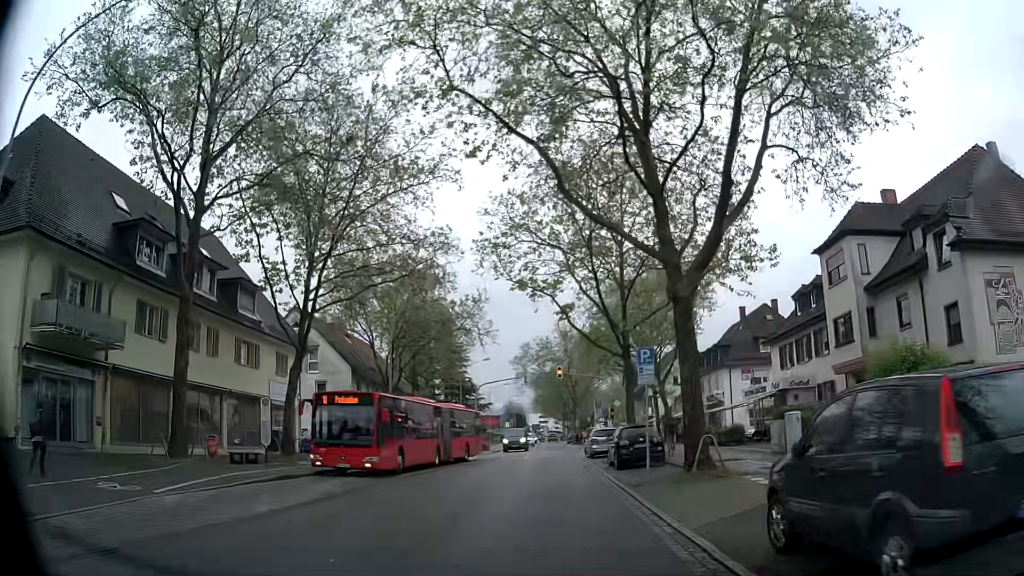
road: secondary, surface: asphalt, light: Day
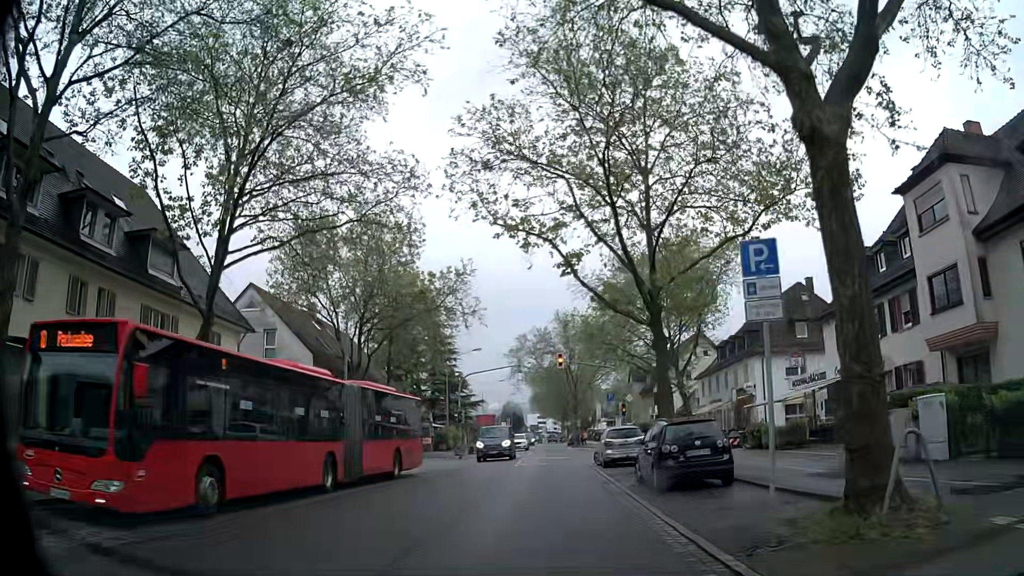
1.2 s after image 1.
(+0.1, +9.0) m; 0°
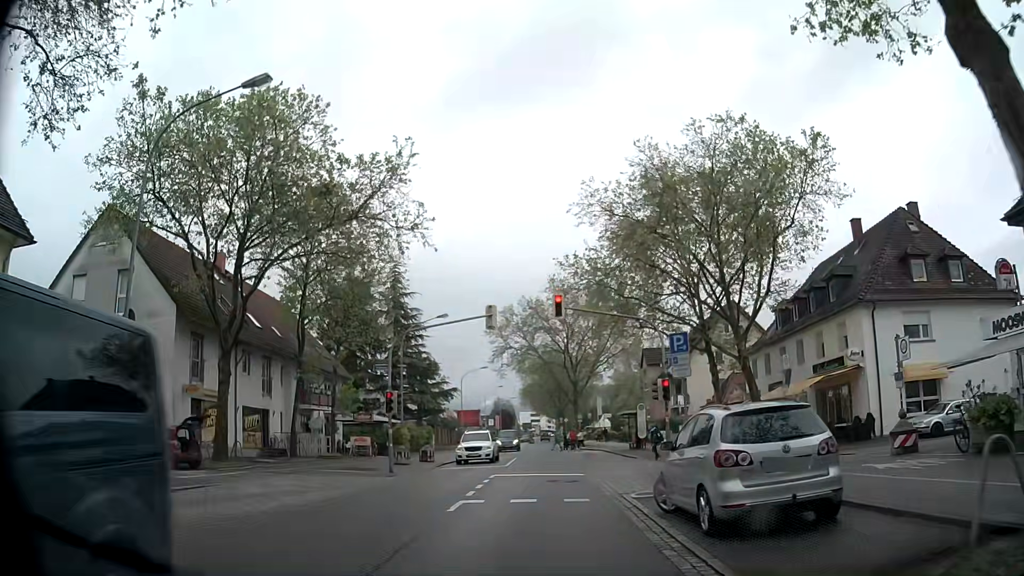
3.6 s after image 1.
(+0.3, +17.7) m; 0°
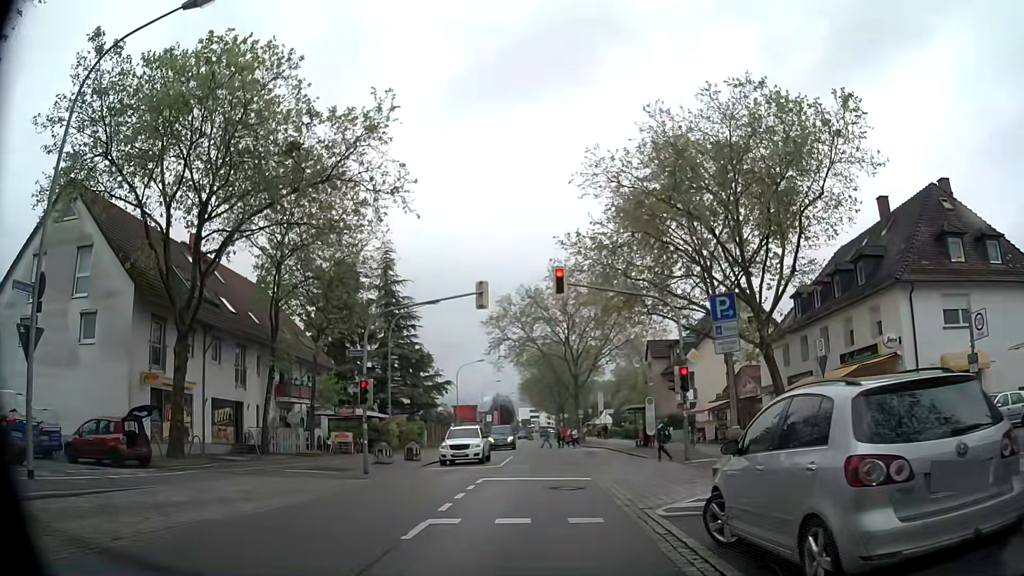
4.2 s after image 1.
(+0.1, +3.4) m; +2°
